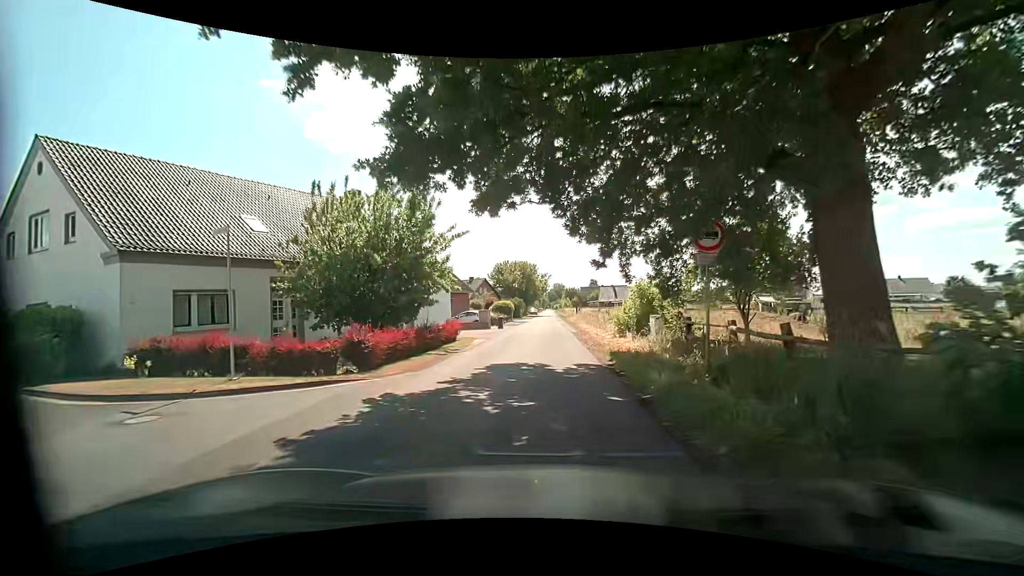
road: unclassified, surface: asphalt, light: Day
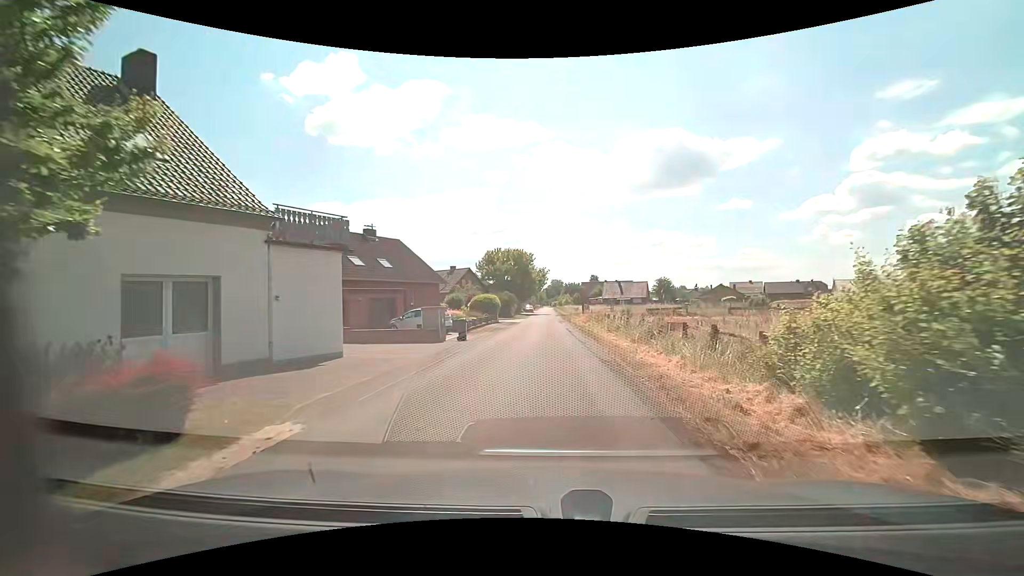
(-0.1, +16.9) m; -1°
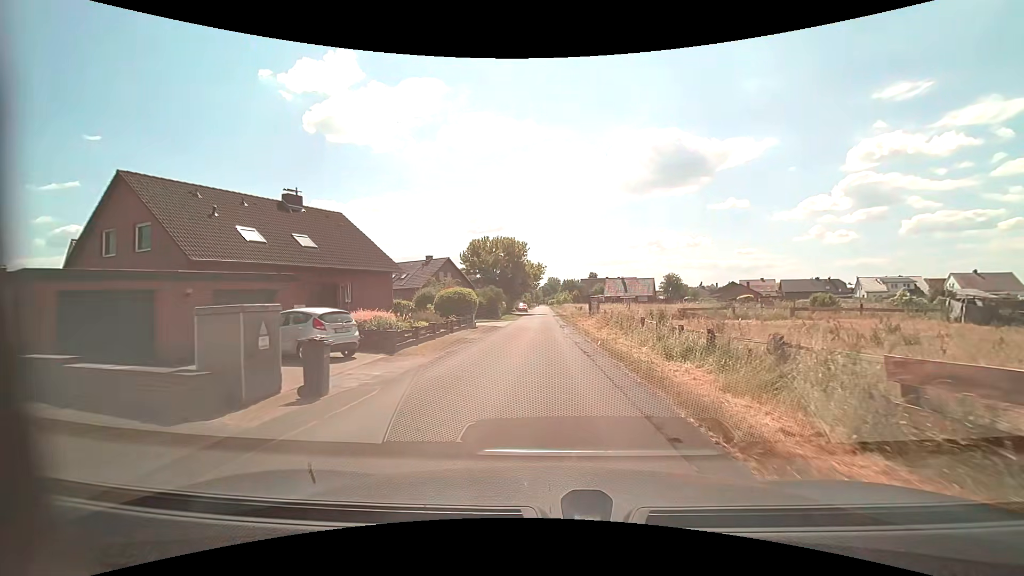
(+0.2, +13.7) m; +1°
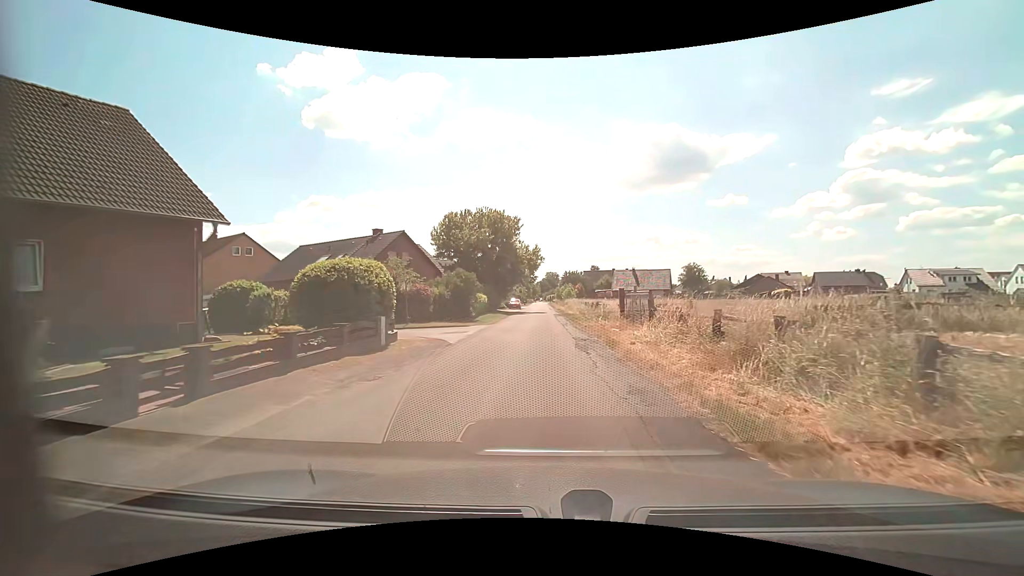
(+0.1, +19.1) m; +1°
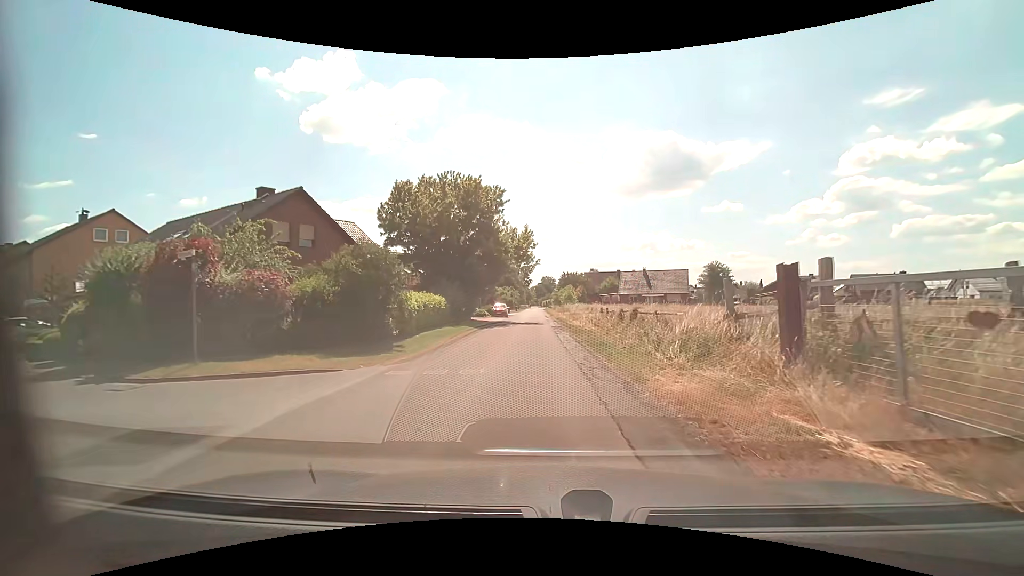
(0.0, +17.3) m; 0°
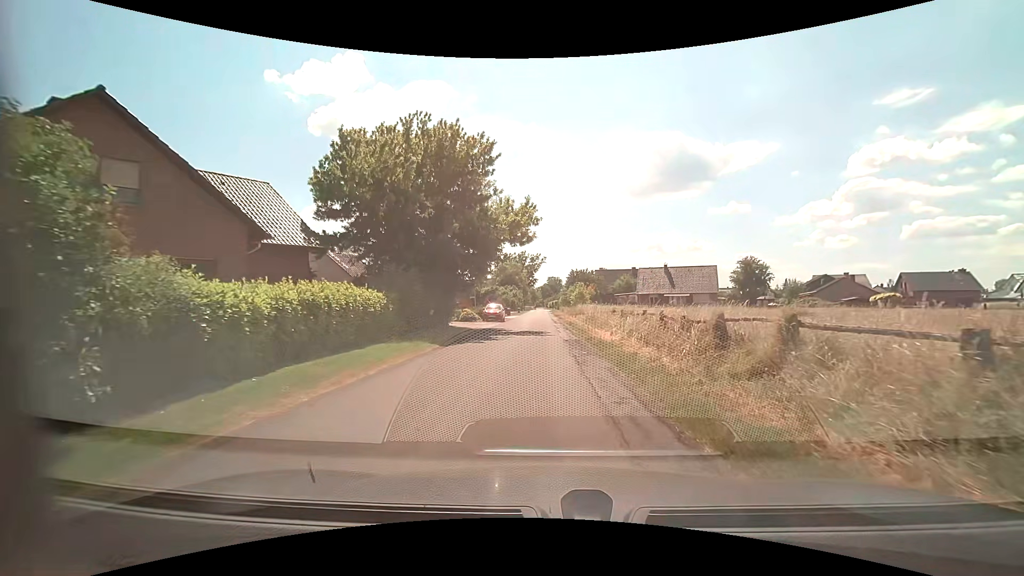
(-0.1, +12.1) m; -1°
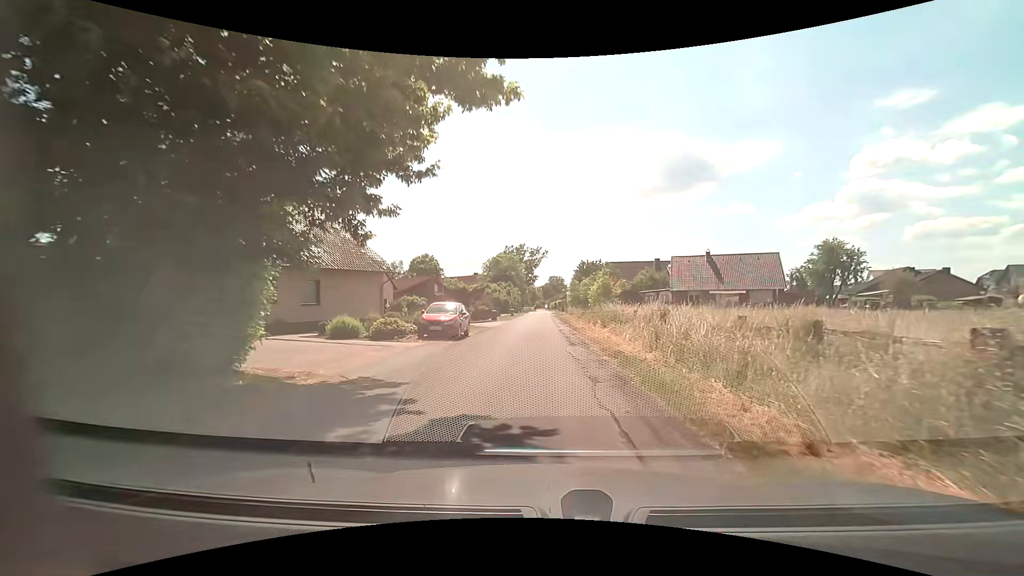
(+0.1, +21.4) m; -1°
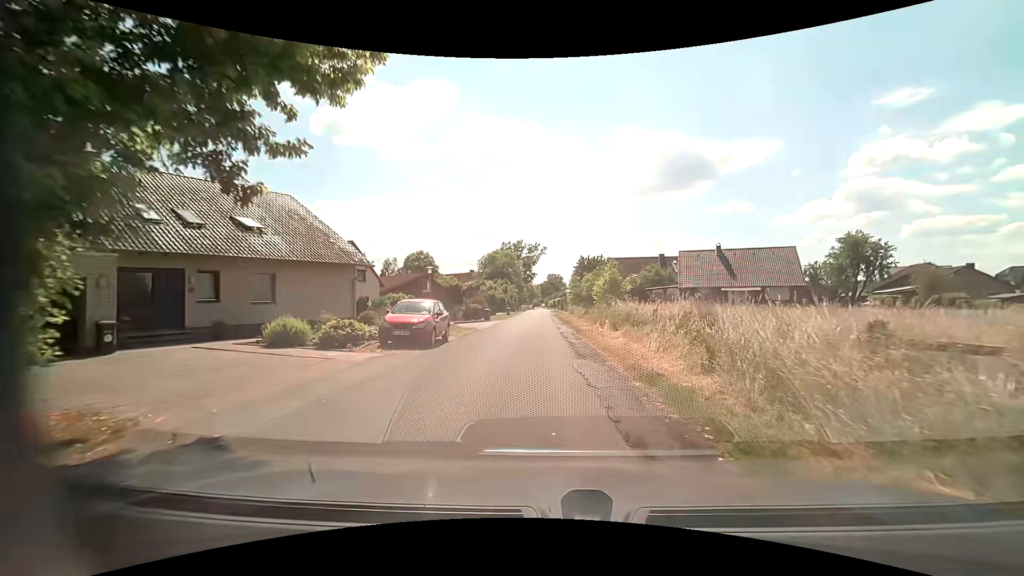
(+0.1, +4.4) m; +2°
(0, +10) (0, +20) (0, +30) (-1, +40) (-1, +50) (-1, +60) (-1, +70) (-2, +80) (-2, +90) (-2, +100) m
